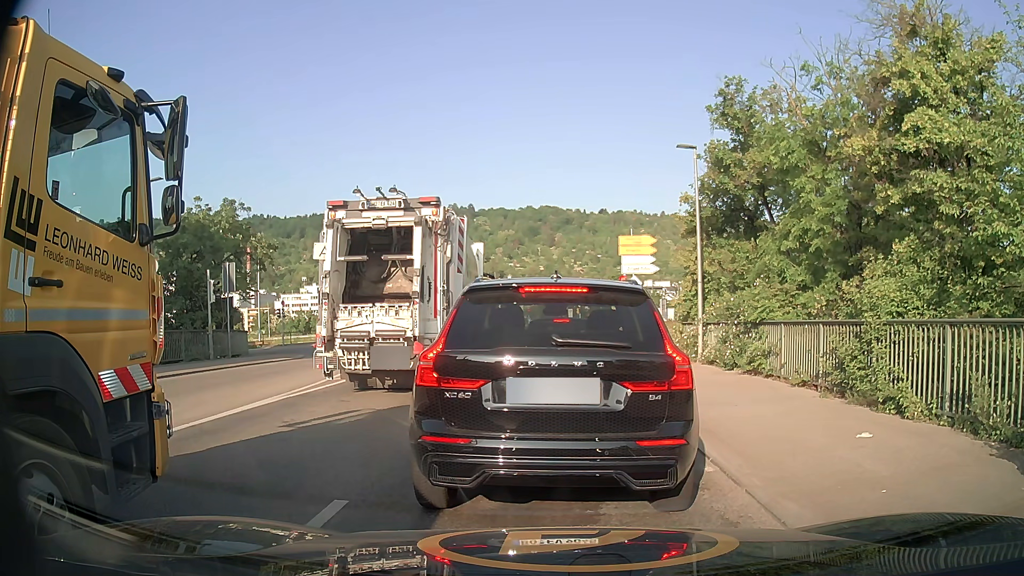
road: secondary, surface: asphalt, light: Day
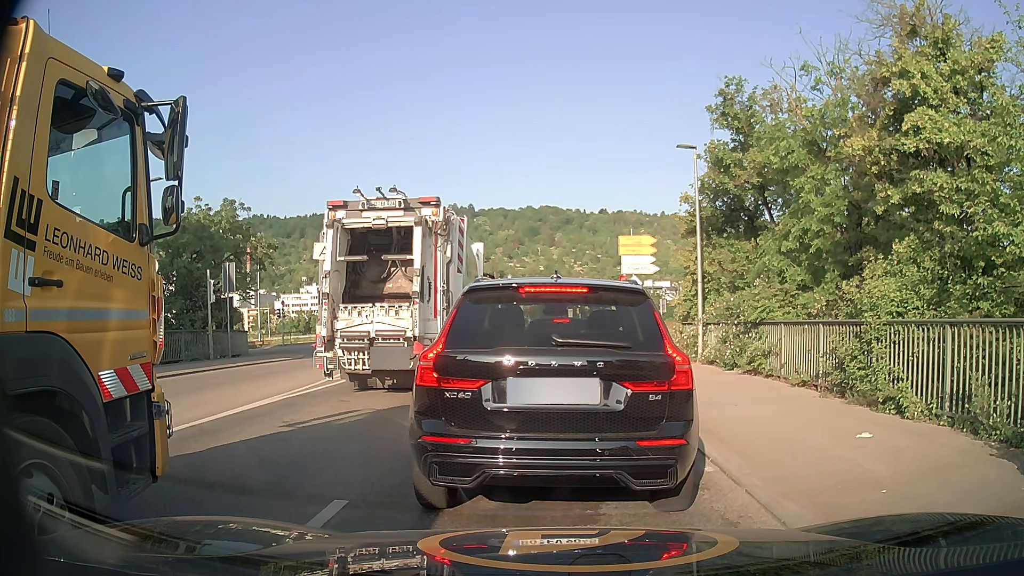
(0.0, 0.0) m; 0°
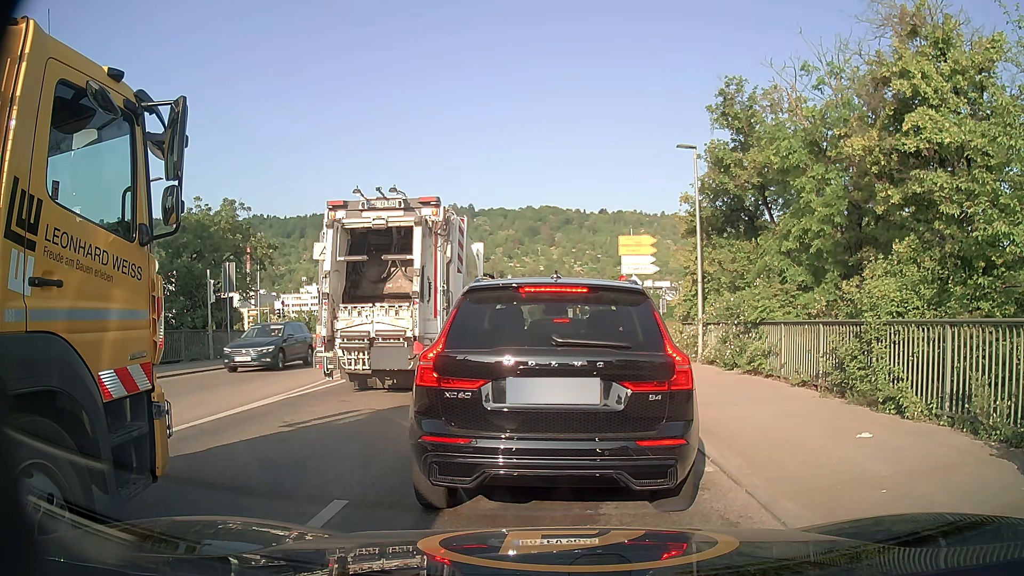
(0.0, 0.0) m; 0°
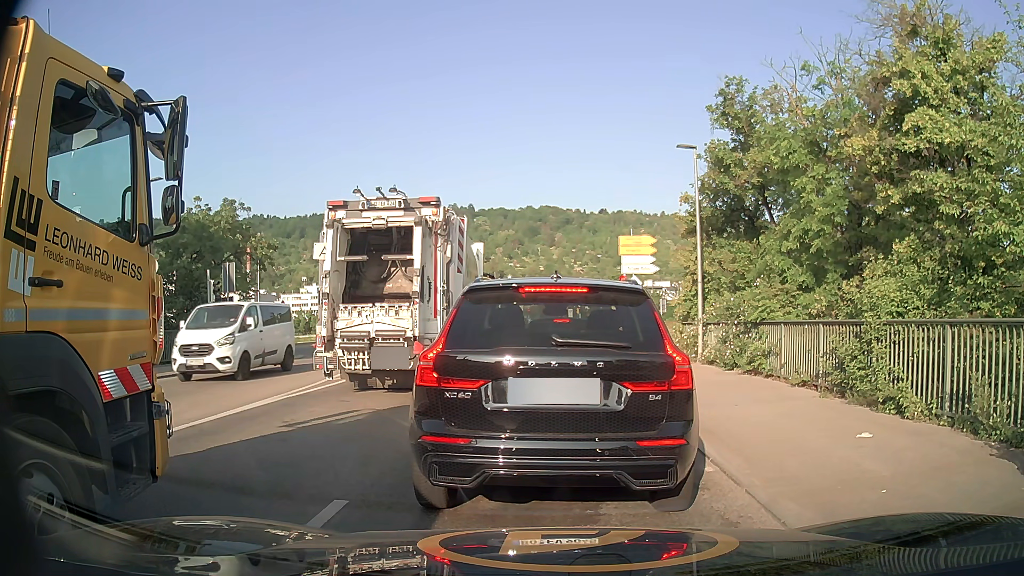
(0.0, 0.0) m; 0°
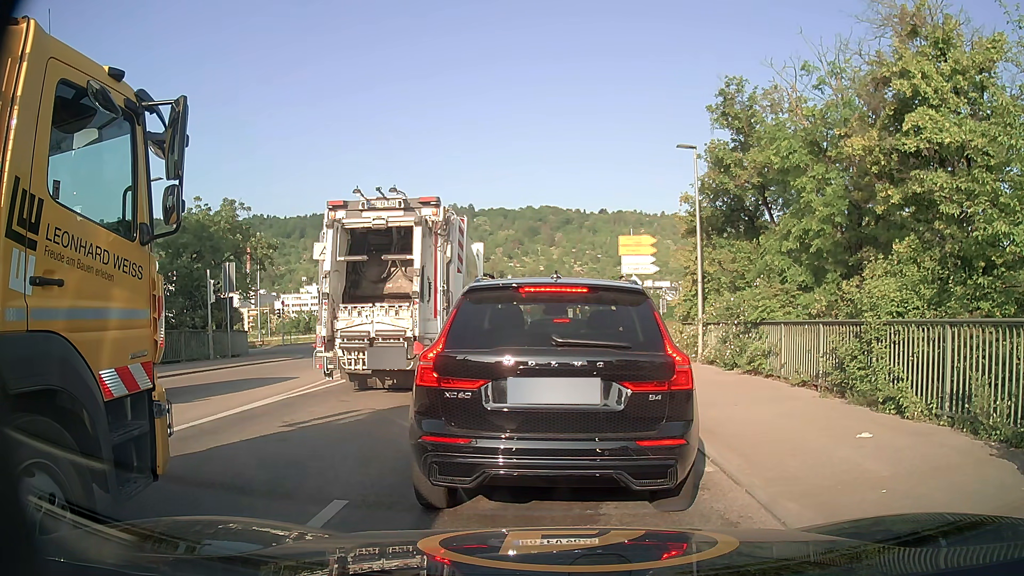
(0.0, 0.0) m; 0°
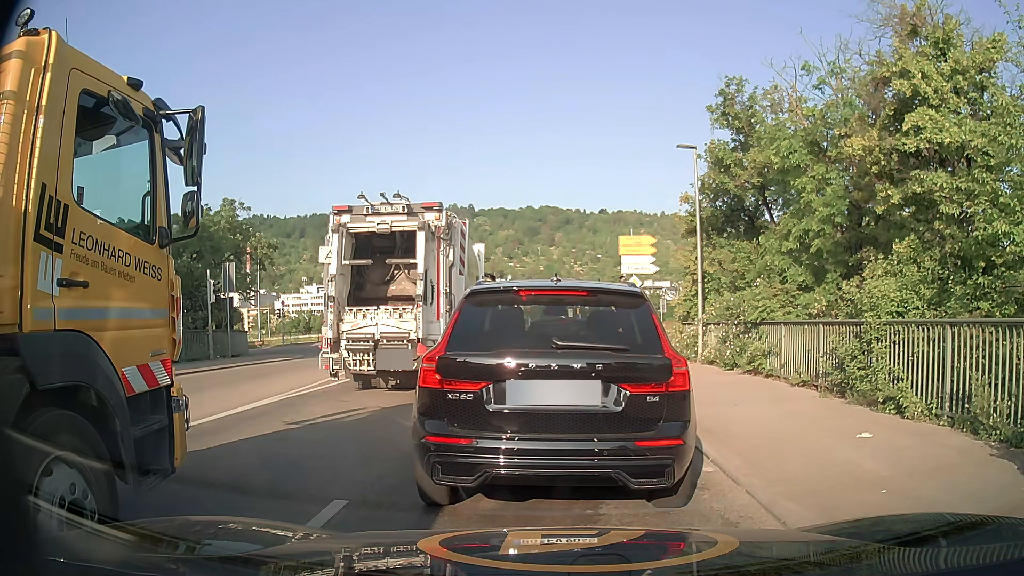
(0.0, 0.0) m; 0°
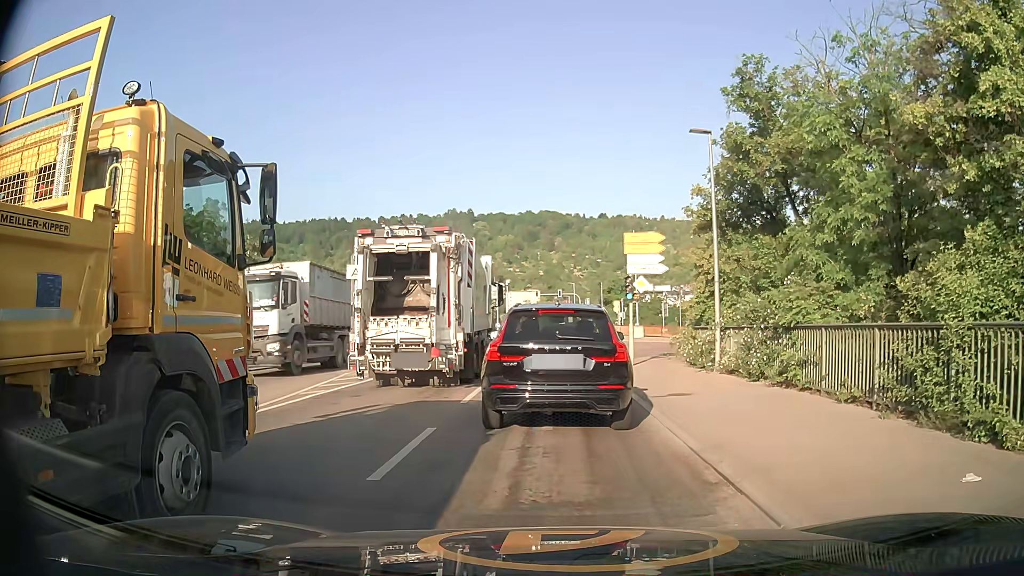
(0.0, +2.3) m; 0°
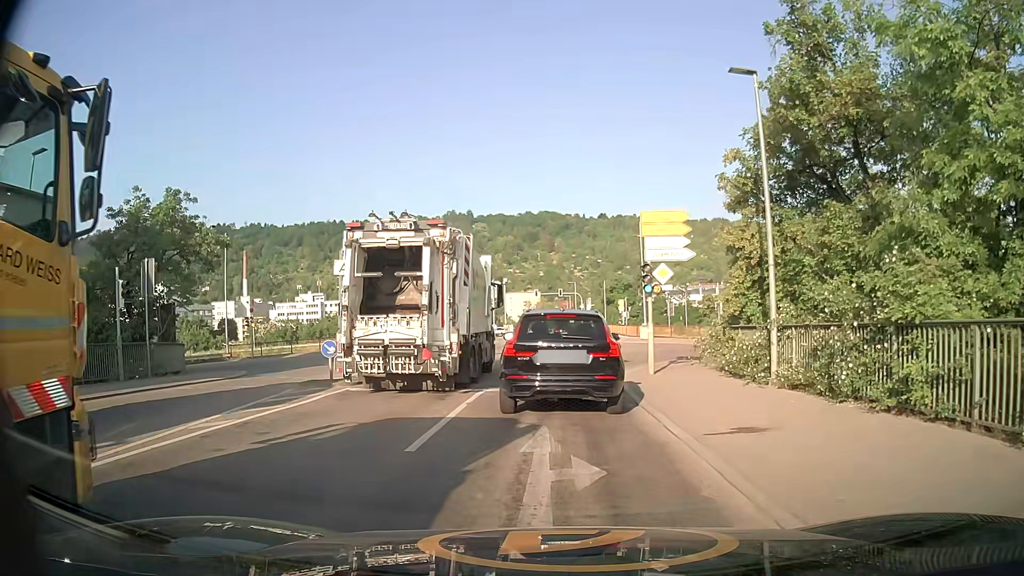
(+0.1, +4.8) m; +1°
(0, +10) (0, +20) (0, +30) (+1, +40) (+1, +50) (+1, +60) (+1, +70) (+1, +80) (+1, +90) (0, +100) m
